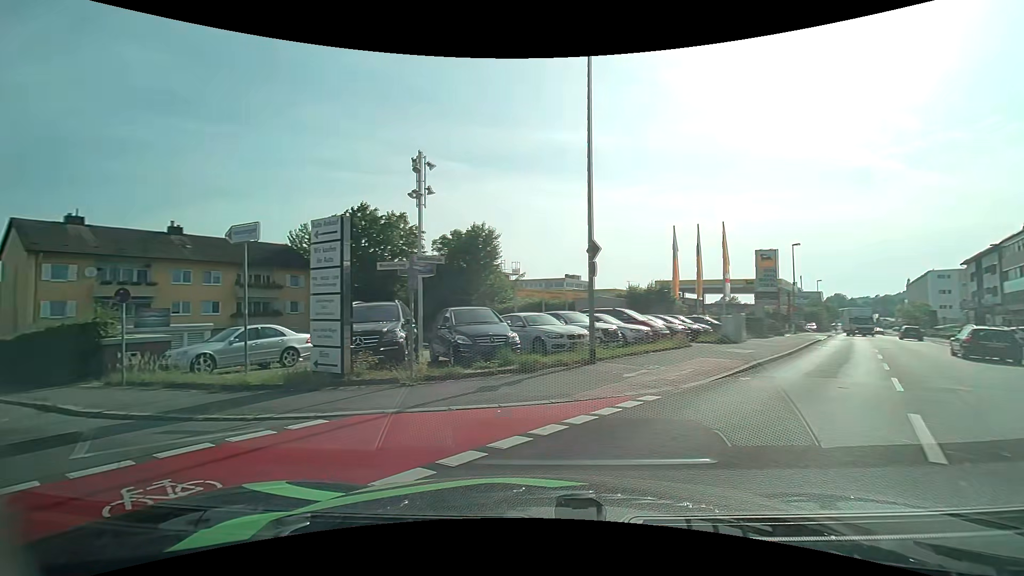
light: Day
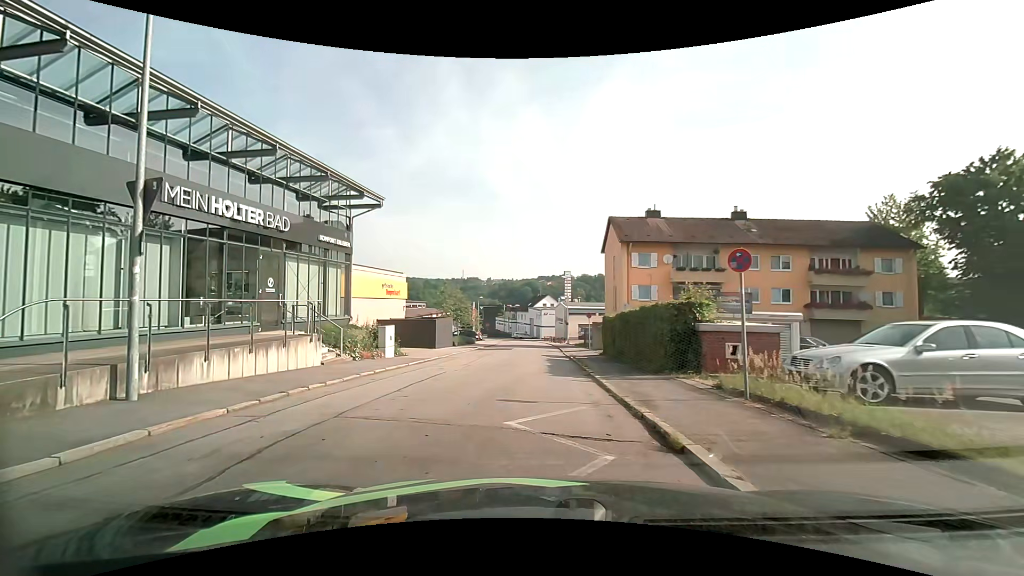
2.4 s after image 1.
(-3.9, +6.1) m; -57°
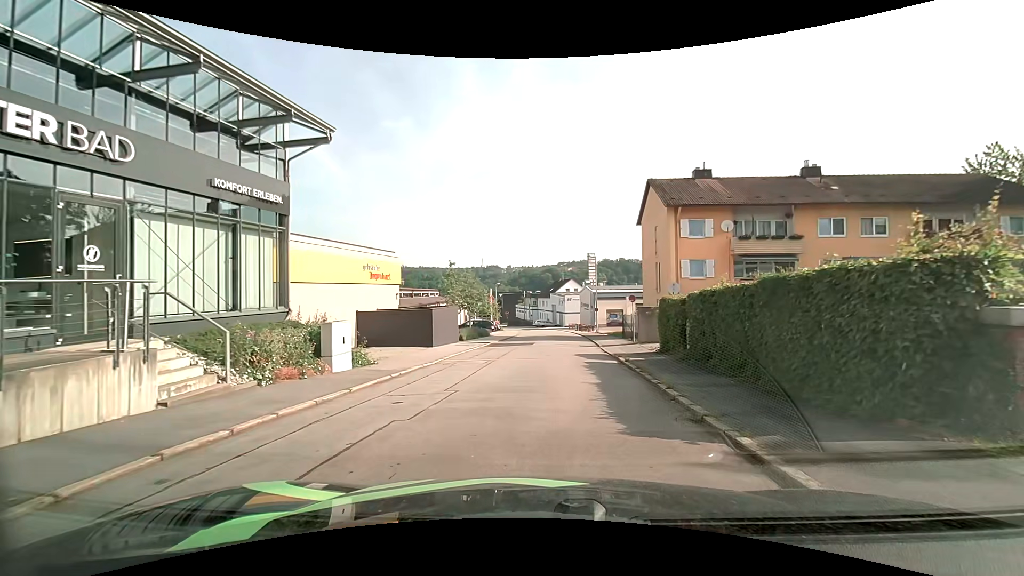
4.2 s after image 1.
(-0.3, +7.9) m; -2°
(0, +10) (+1, +20) (+1, +30) (+2, +40) (+2, +50) (+1, +60) (+1, +70) (0, +80) (-2, +90) (-3, +100) m
